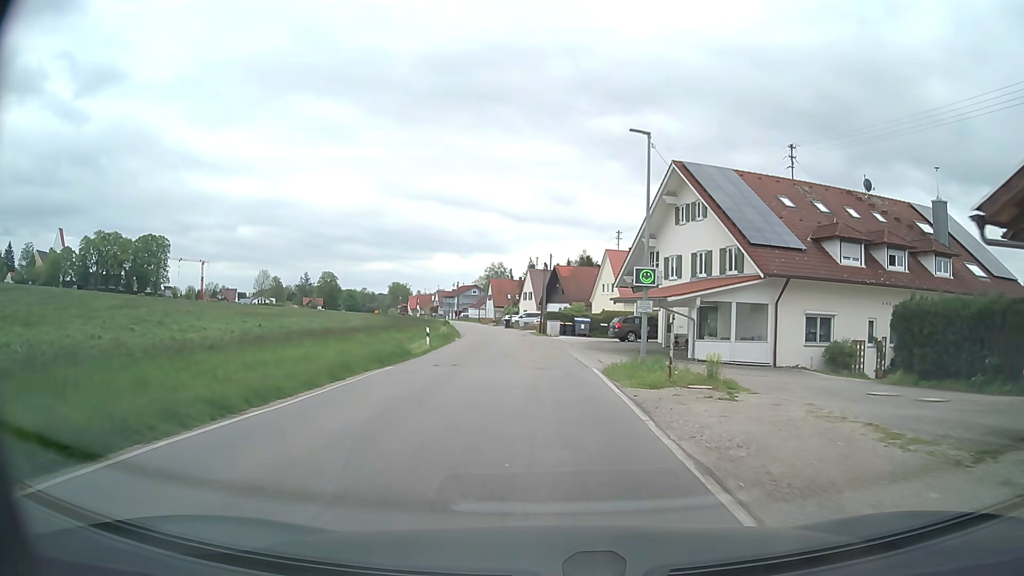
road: tertiary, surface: asphalt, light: Day
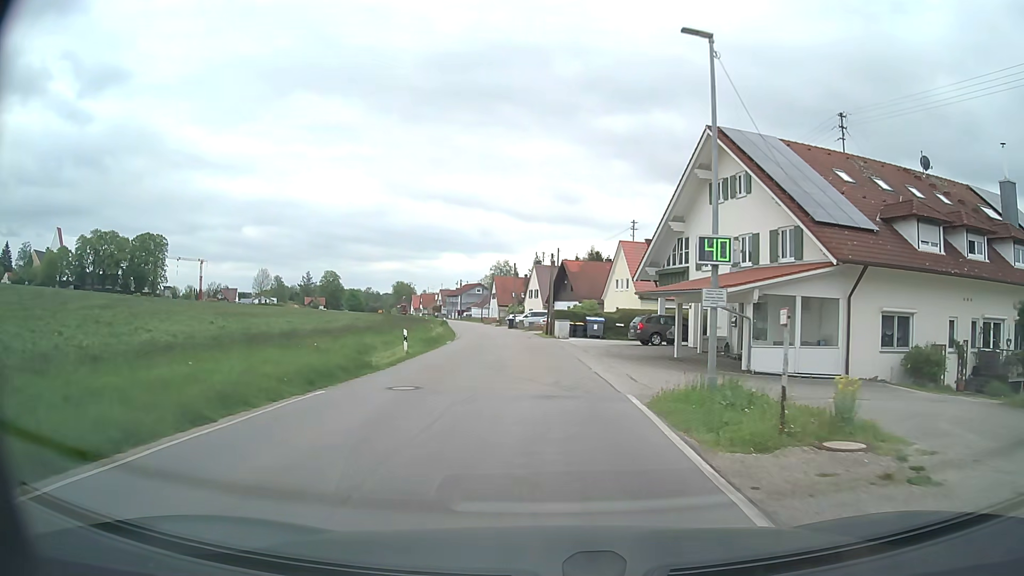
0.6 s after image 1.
(0.0, +6.8) m; -1°
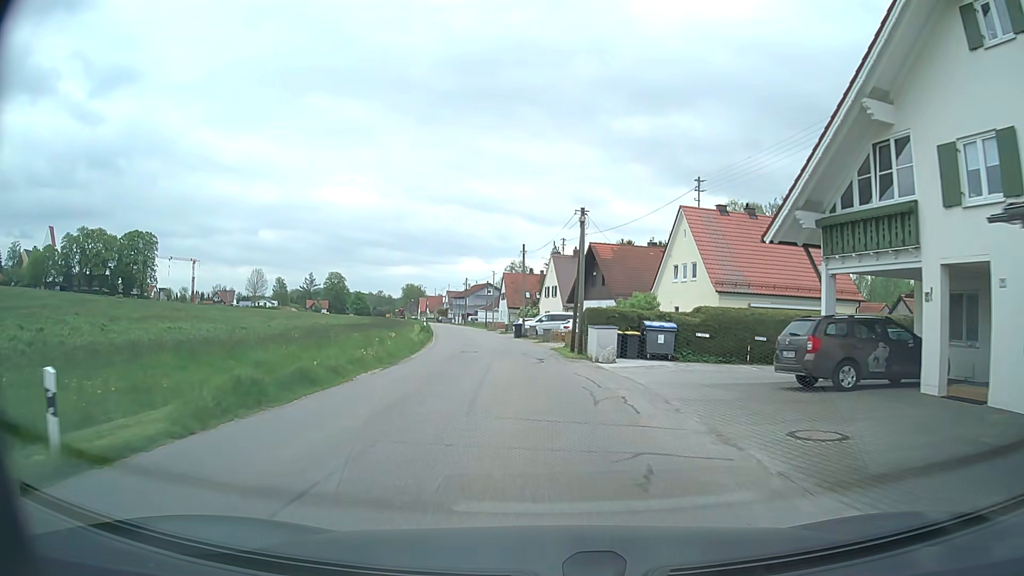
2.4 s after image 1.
(-0.3, +20.4) m; -1°
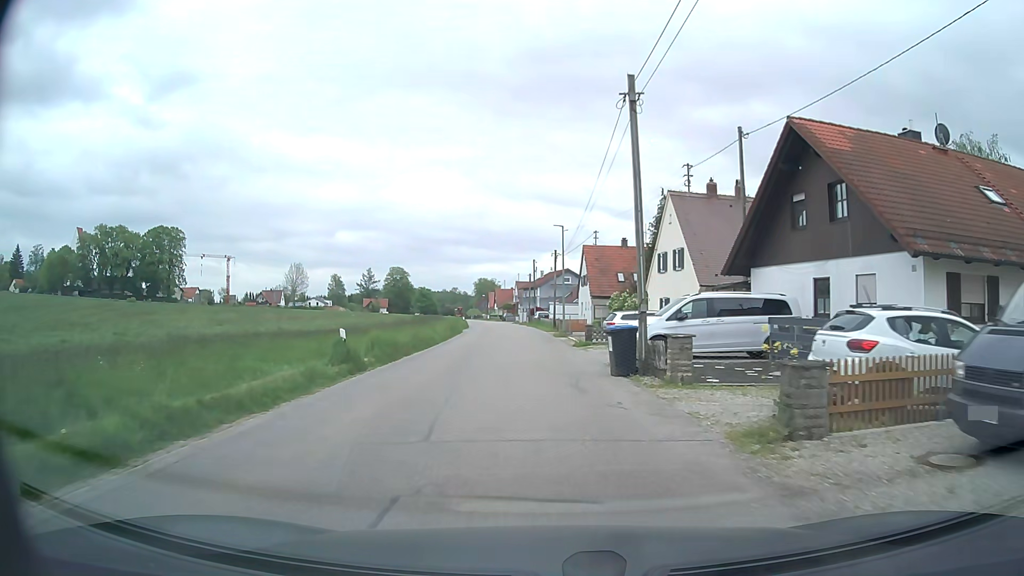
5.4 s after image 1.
(-1.7, +33.2) m; -7°
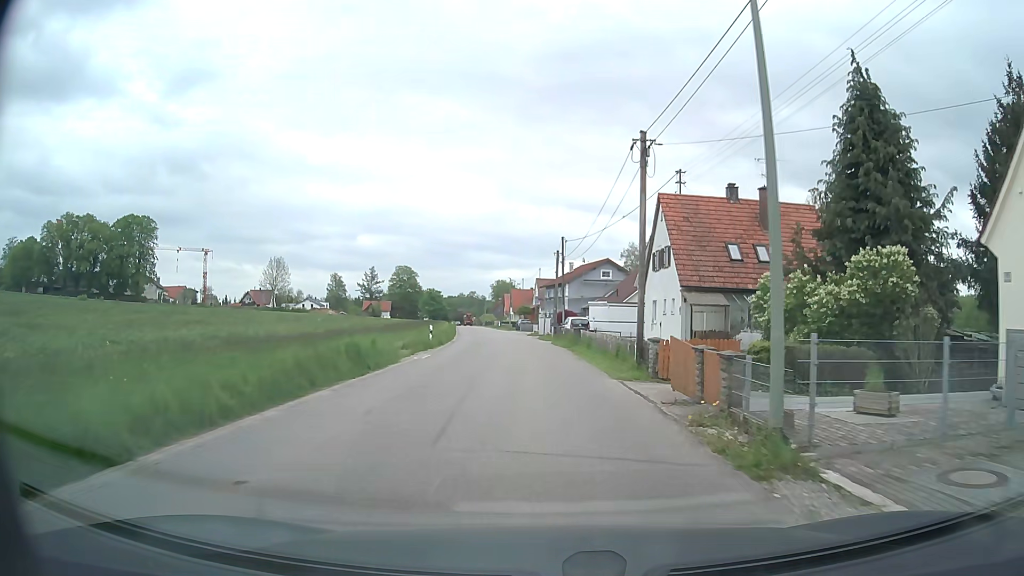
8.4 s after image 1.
(-1.1, +32.1) m; -2°
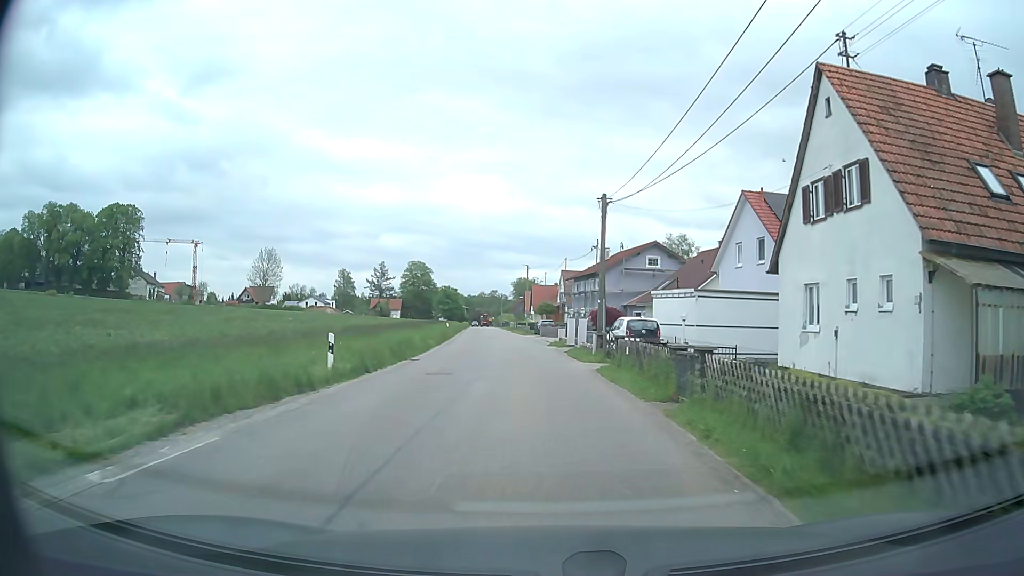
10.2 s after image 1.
(-0.4, +19.9) m; -2°
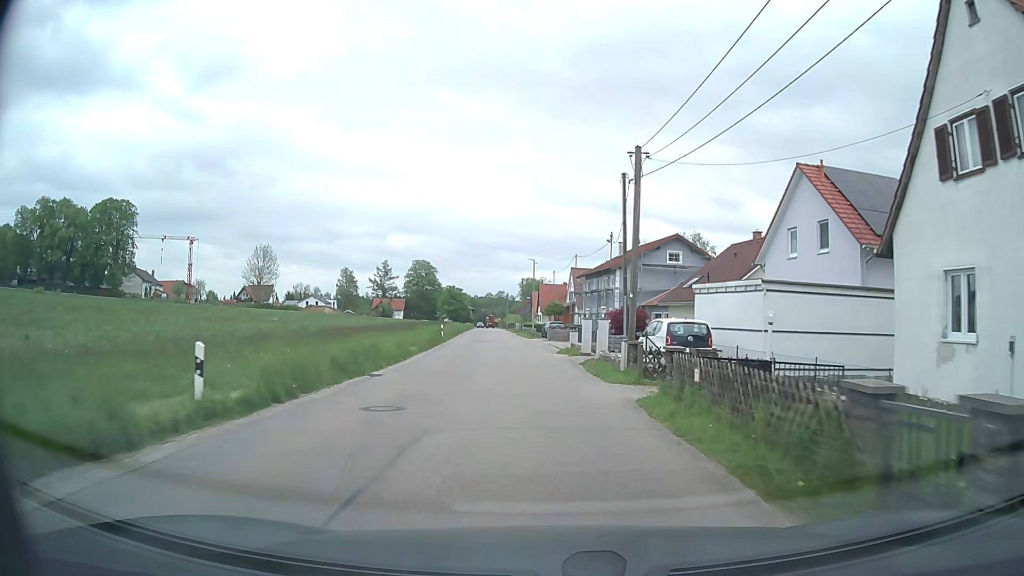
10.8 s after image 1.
(-0.1, +6.8) m; -1°
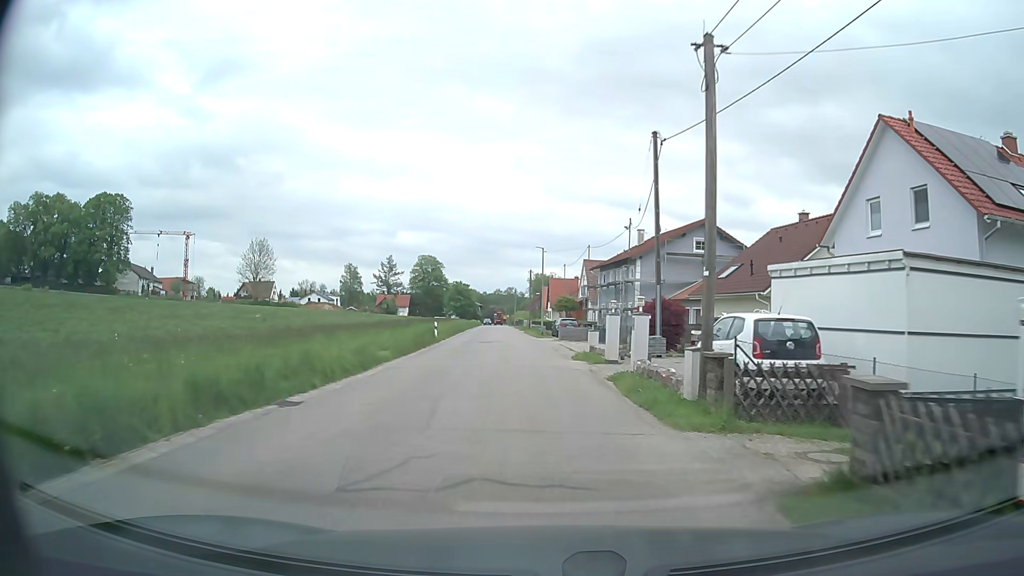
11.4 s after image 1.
(-0.1, +6.8) m; -1°
(0, +10) (0, +20) (-1, +30) (-1, +40) (-2, +50) (-3, +60) (-4, +70) (-4, +80) (-5, +90) (-6, +100) m
